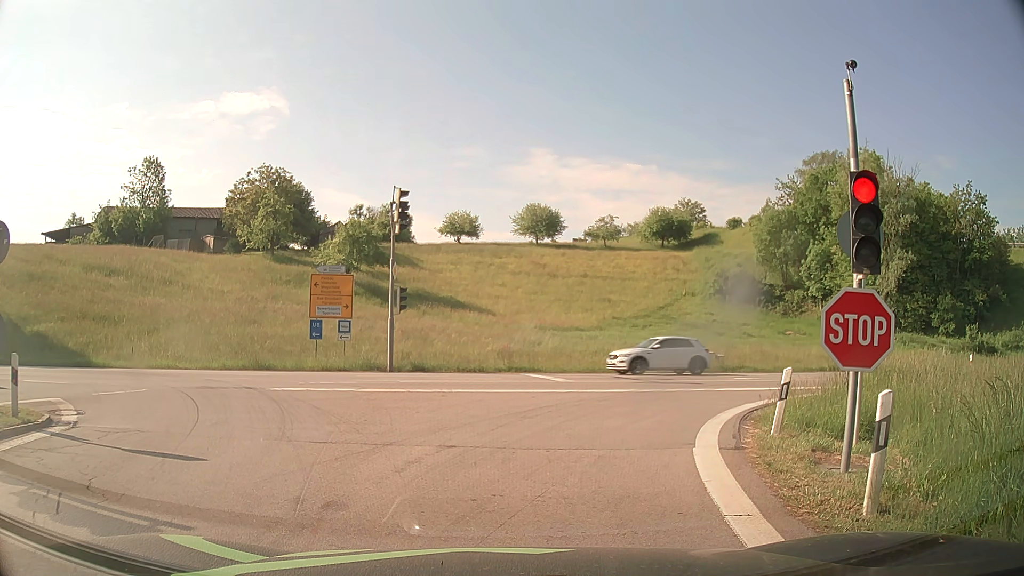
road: motorway_link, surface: asphalt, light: Day
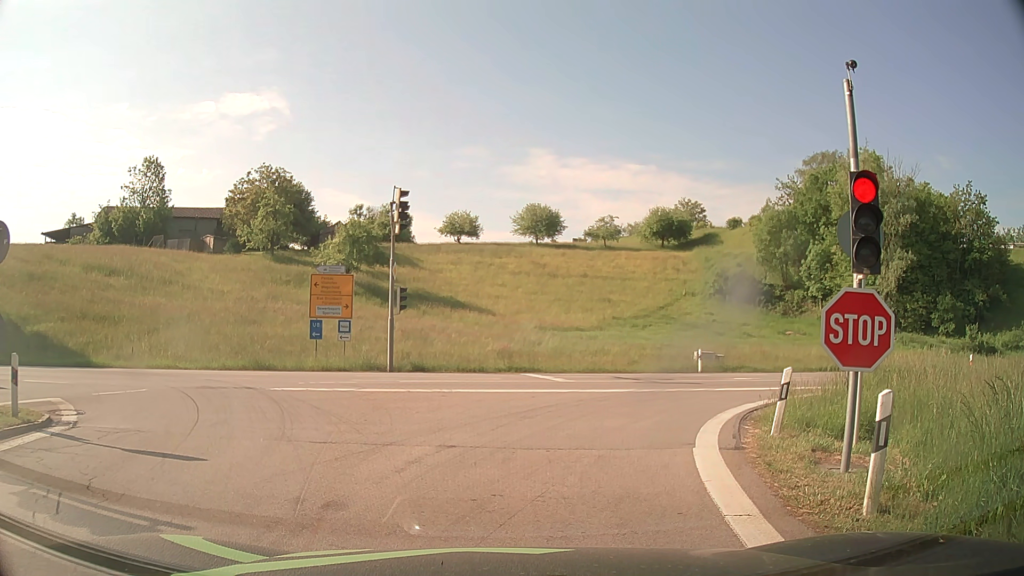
(0.0, 0.0) m; 0°
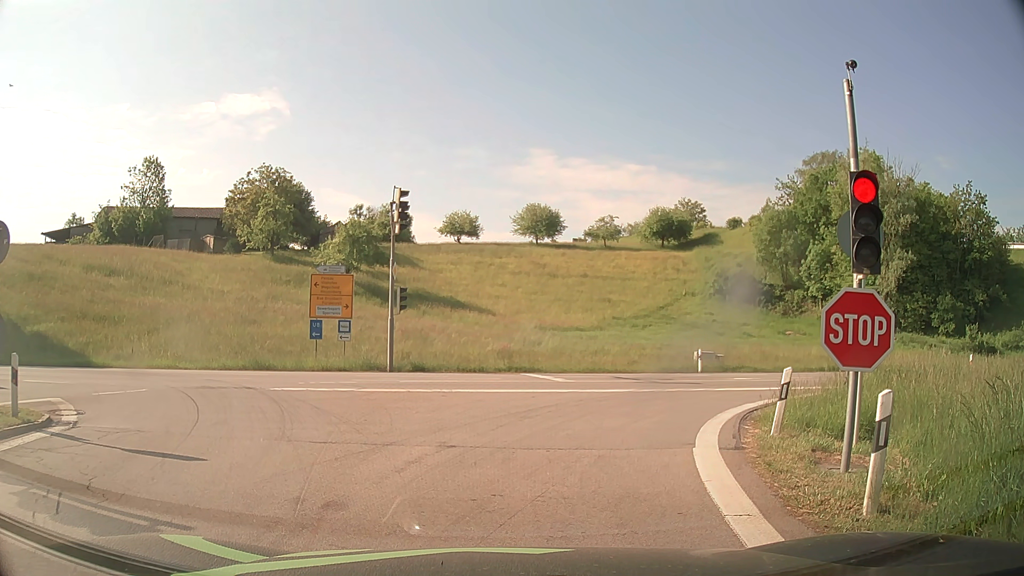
(0.0, 0.0) m; 0°
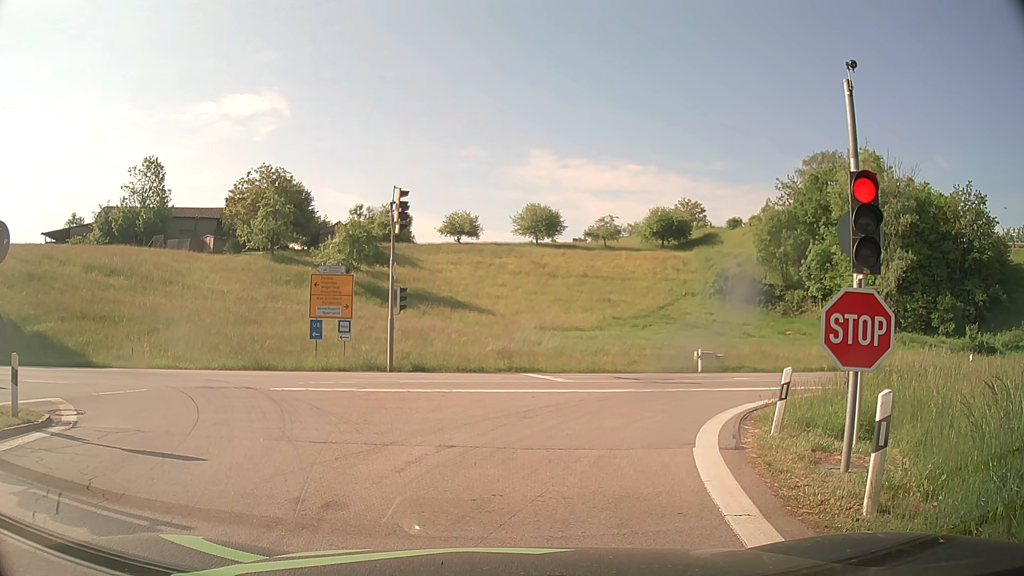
(0.0, 0.0) m; 0°
(+1, +10) (+5, +19) (+14, +24) (+24, +26) (+33, +28) (+43, +30) (+53, +32) (+63, +35) (+72, +38) (+82, +41) m
